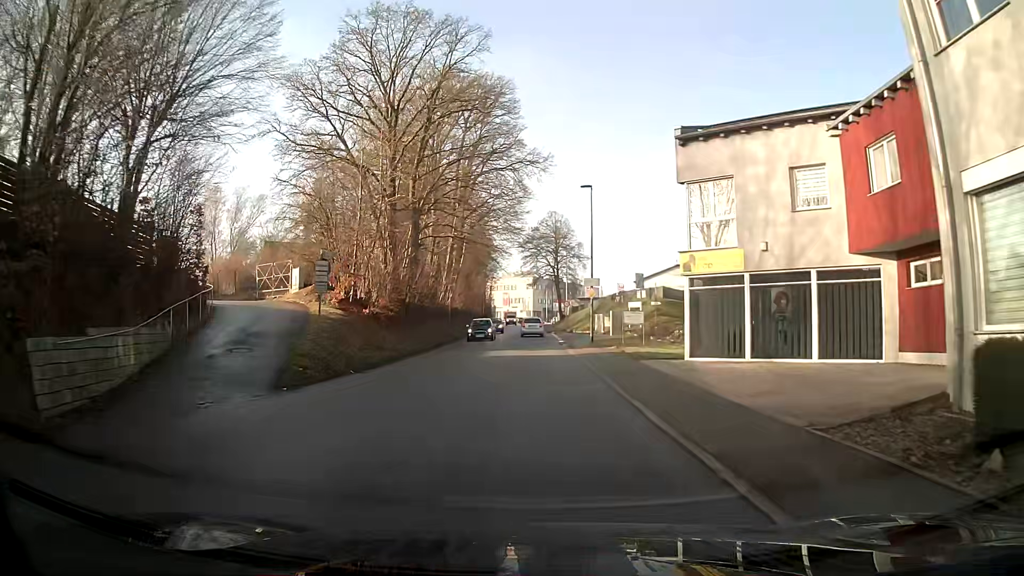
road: tertiary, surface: asphalt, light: Day
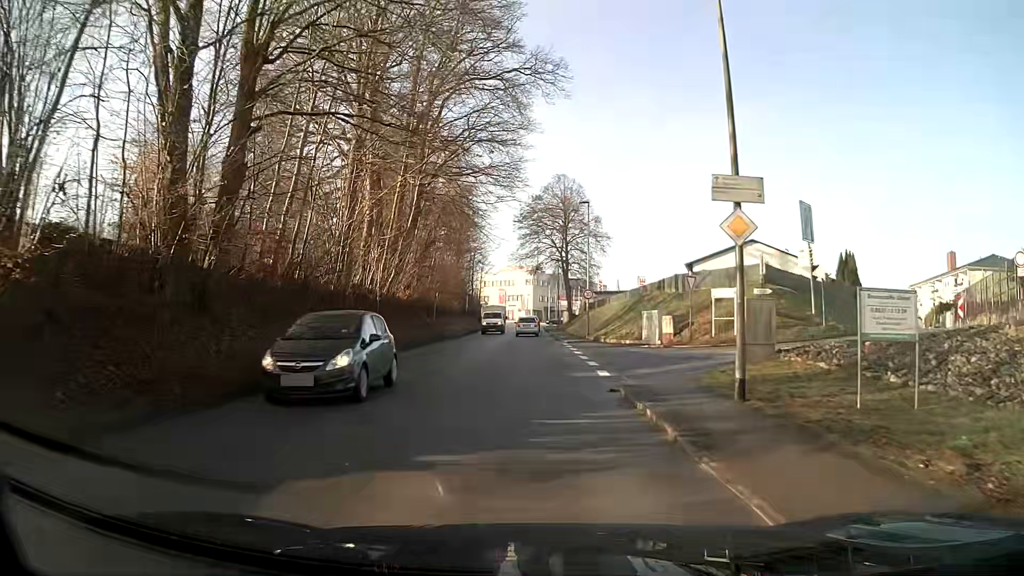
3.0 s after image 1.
(+0.2, +24.7) m; +1°
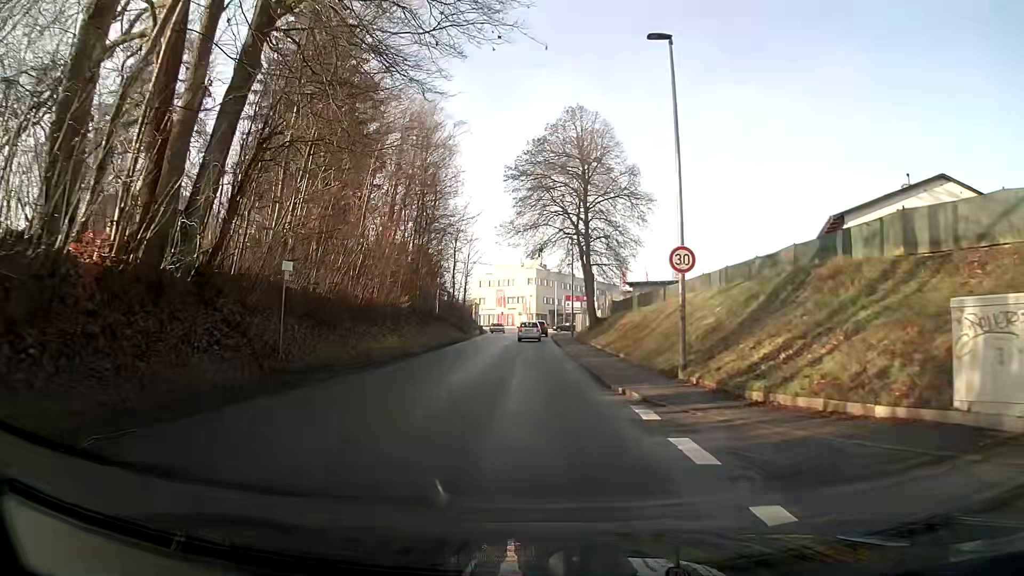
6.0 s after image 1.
(0.0, +24.6) m; -1°
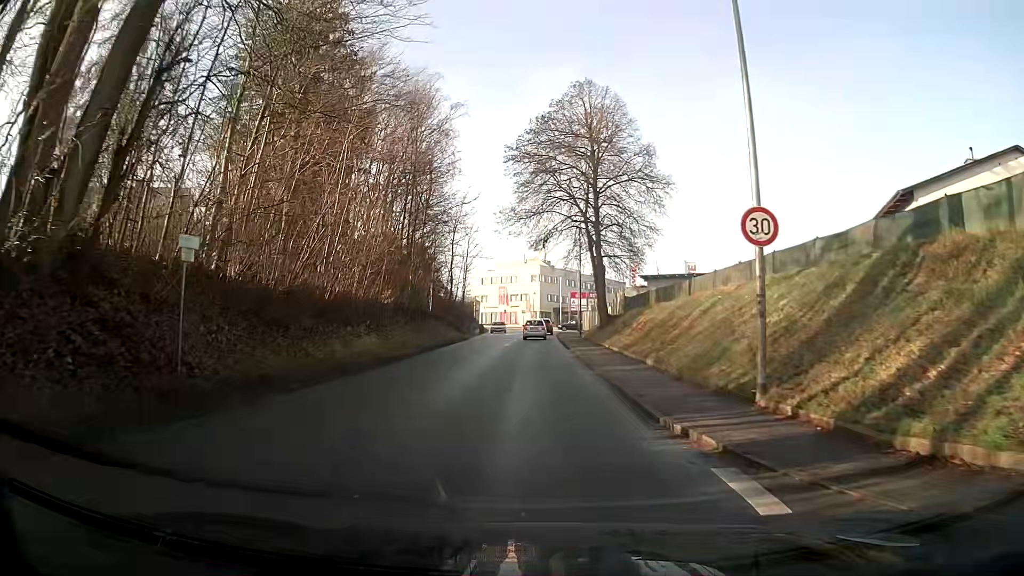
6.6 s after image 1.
(0.0, +4.9) m; -1°
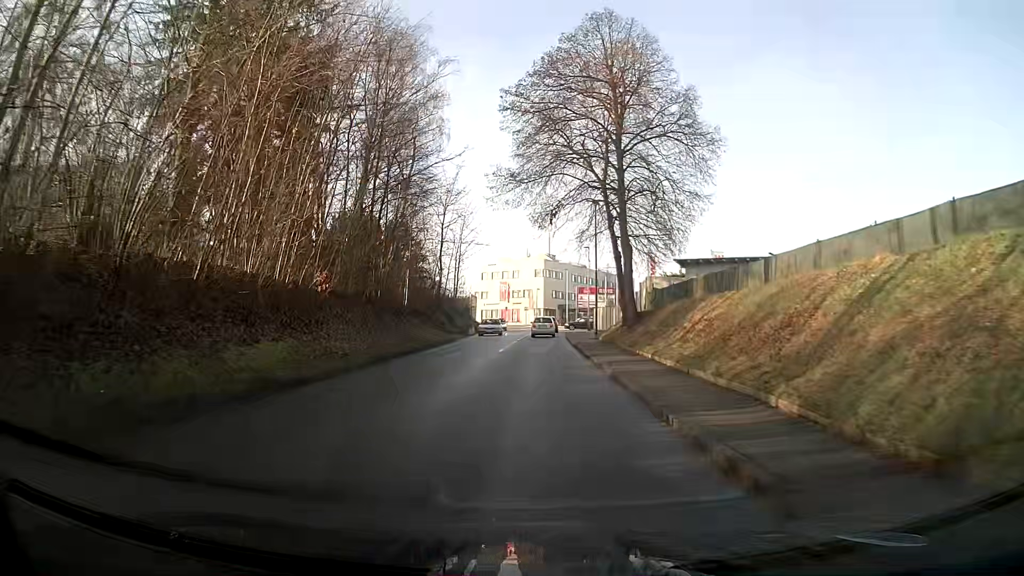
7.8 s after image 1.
(-0.1, +9.9) m; 0°
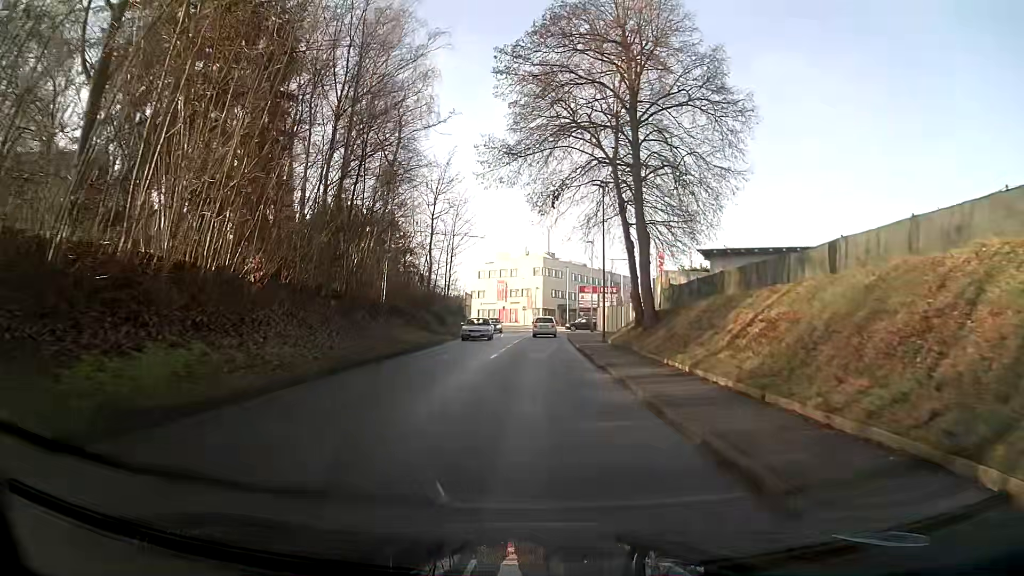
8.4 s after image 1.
(0.0, +5.0) m; 0°
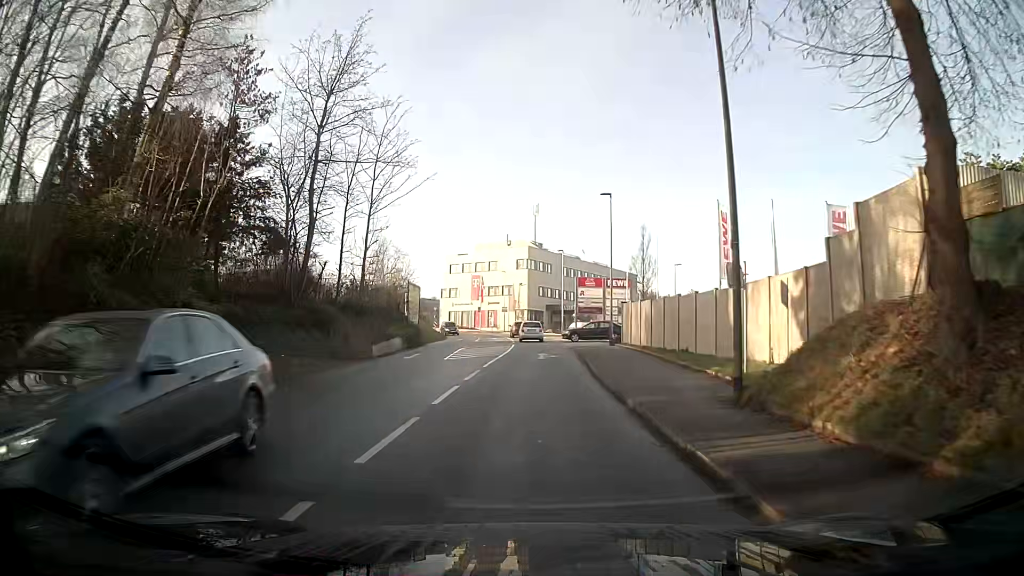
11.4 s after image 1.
(0.0, +24.8) m; +1°
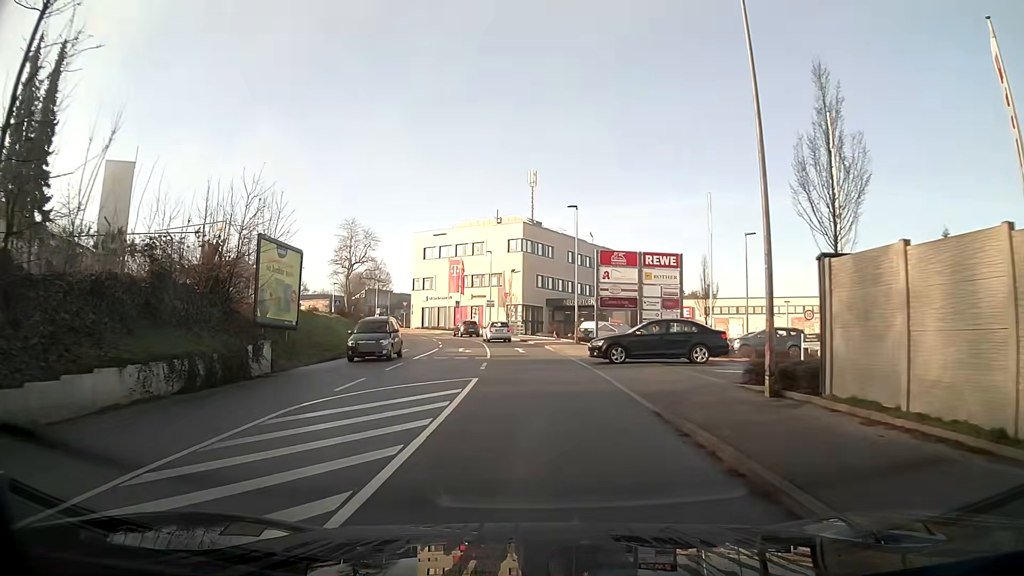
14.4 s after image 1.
(+0.3, +24.7) m; +1°
(0, +10) (0, +20) (-1, +30) (-1, +40) (-3, +50) (-6, +59) (-10, +69) (-14, +77) (-20, +86) (-24, +95) m
